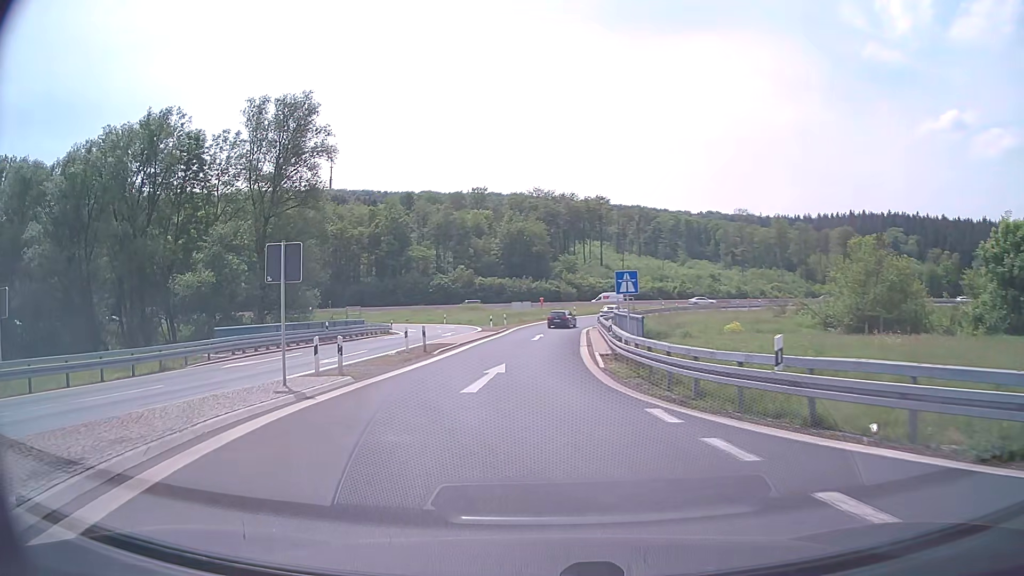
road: motorway_link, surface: asphalt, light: Day
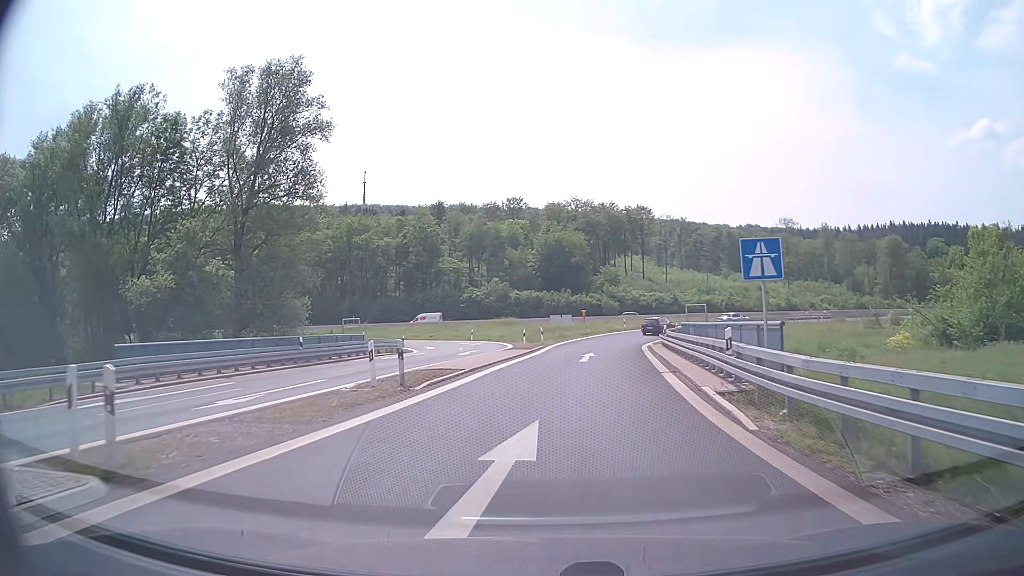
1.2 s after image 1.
(-0.6, +11.7) m; -4°
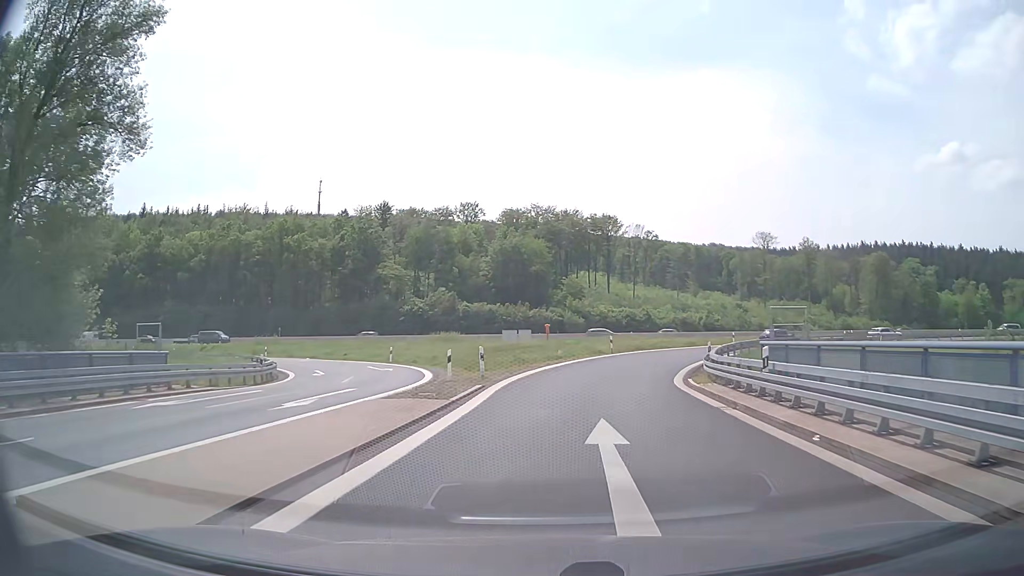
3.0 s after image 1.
(+0.3, +20.7) m; +4°
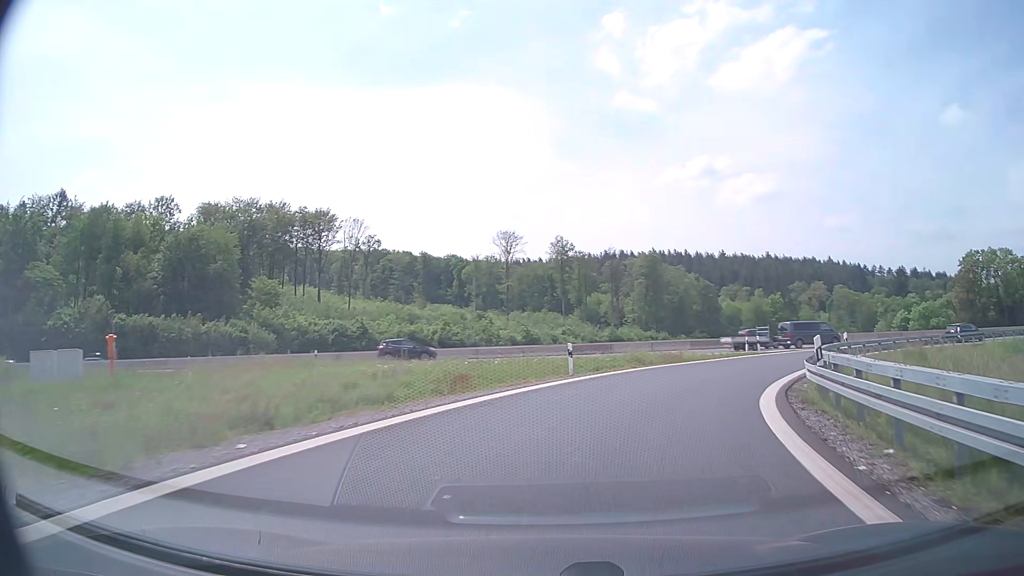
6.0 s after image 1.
(+6.0, +37.3) m; +22°
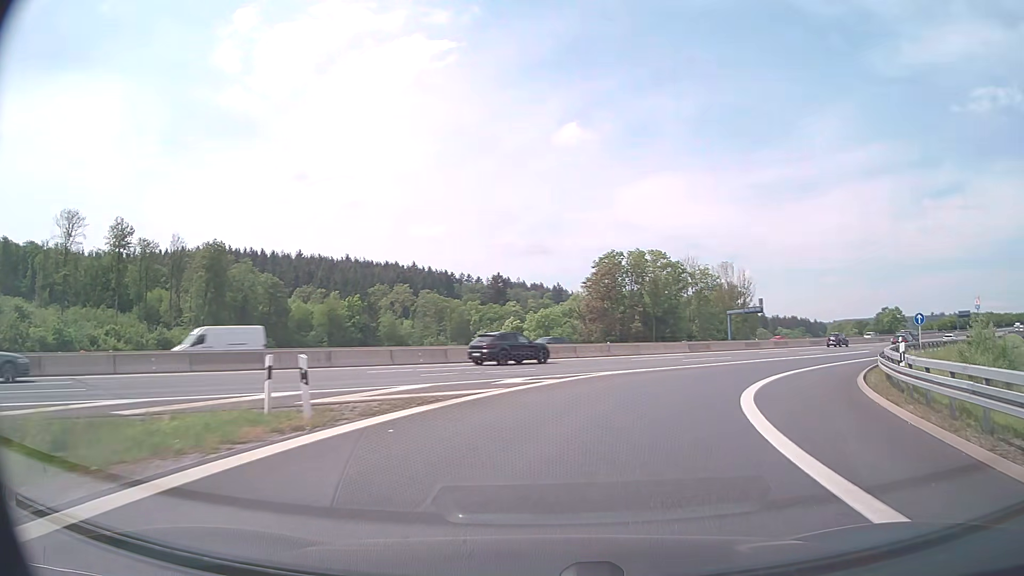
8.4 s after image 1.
(+8.6, +27.4) m; +36°
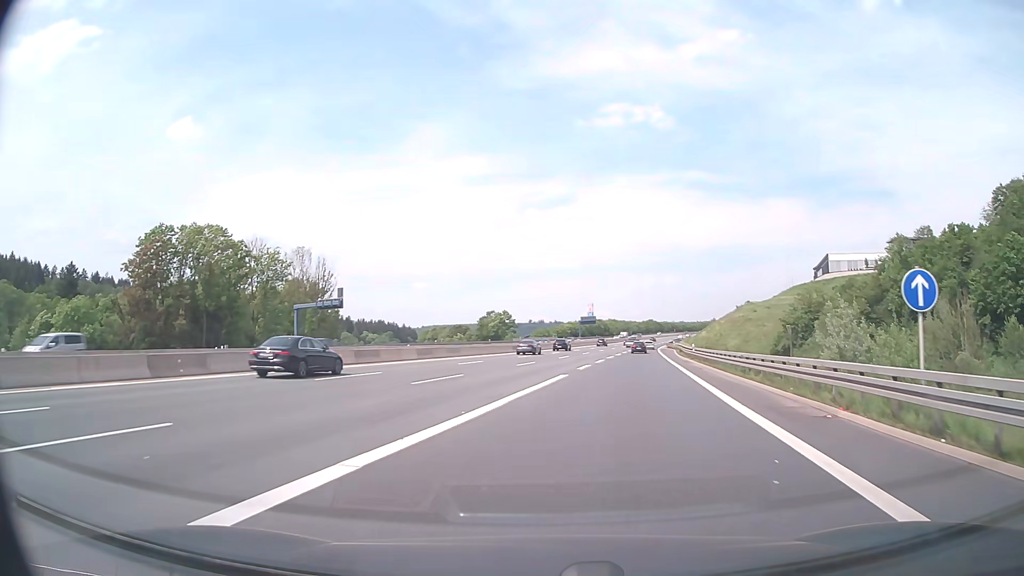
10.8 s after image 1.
(+10.6, +31.4) m; +35°
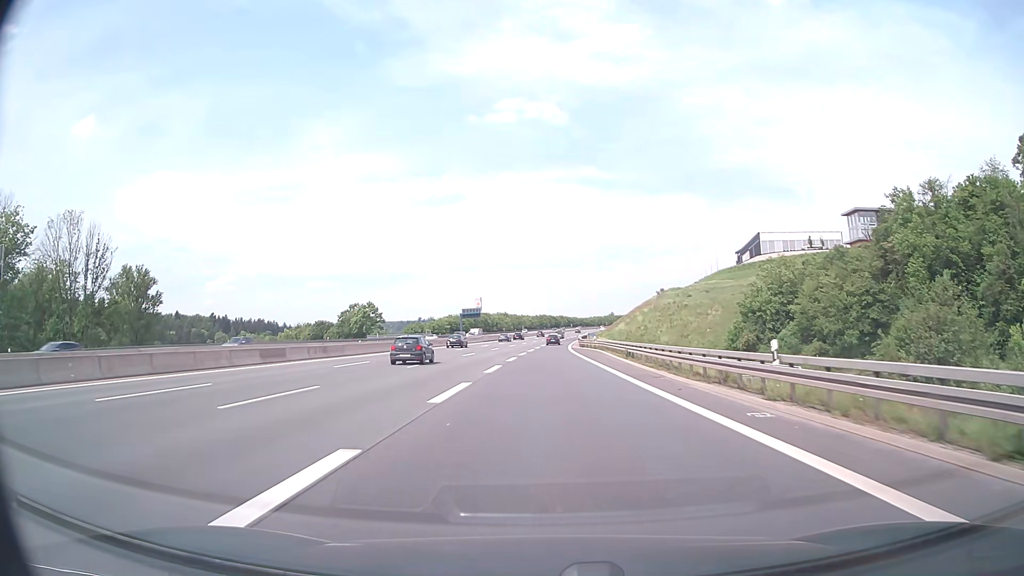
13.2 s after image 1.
(+6.0, +44.9) m; +10°
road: motorway
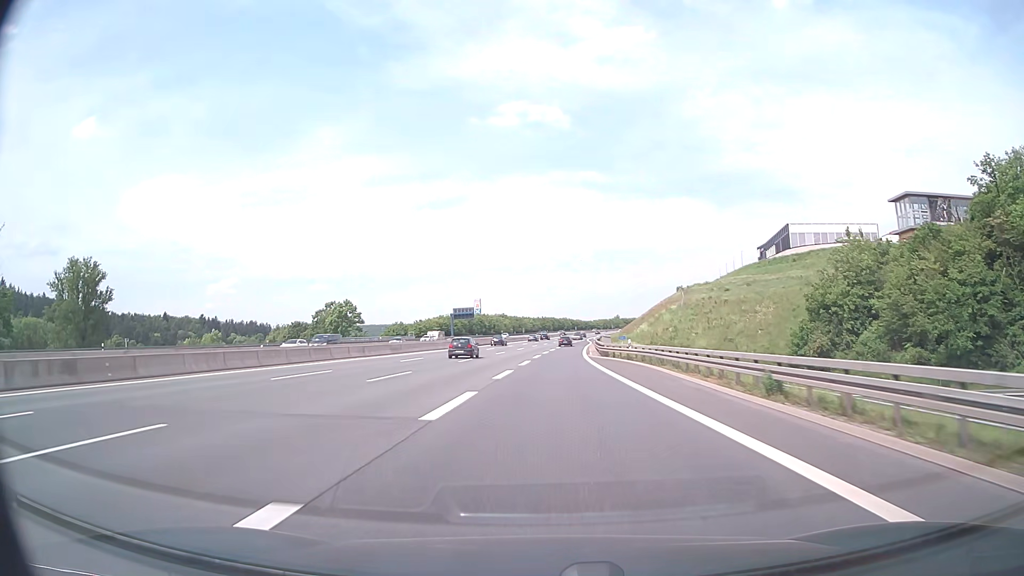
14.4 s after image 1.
(-0.1, +27.0) m; 0°
(0, +10) (0, +20) (0, +30) (0, +40) (0, +50) (0, +60) (+1, +70) (+1, +80) (+1, +90) (+2, +100) m
